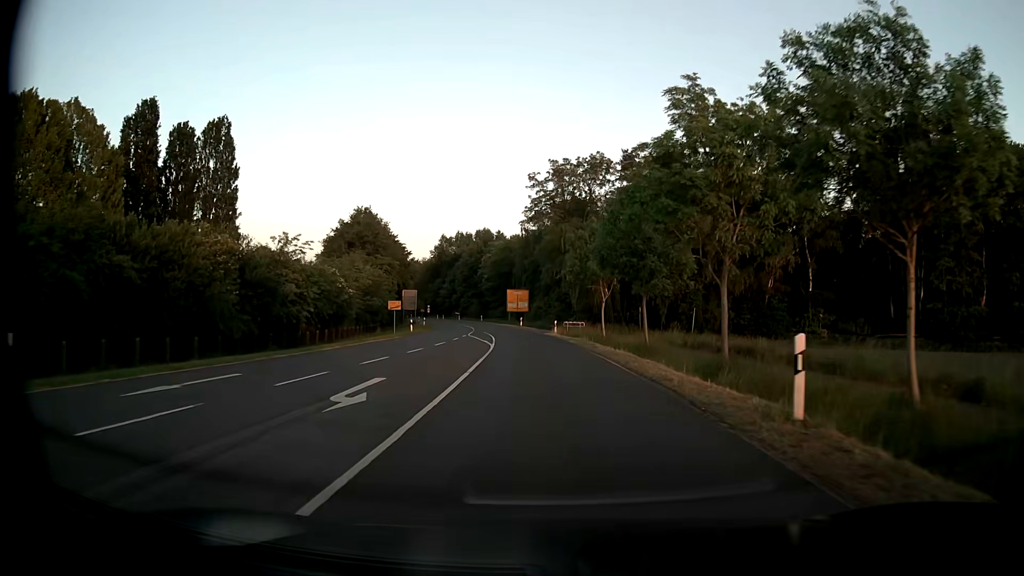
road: secondary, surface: asphalt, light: Day
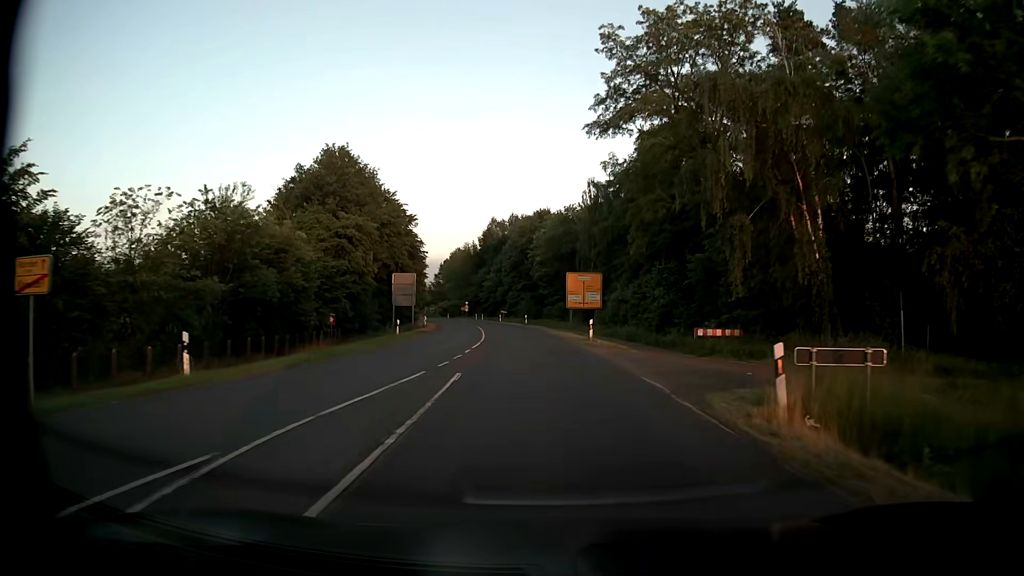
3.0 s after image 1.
(-2.0, +39.6) m; -6°
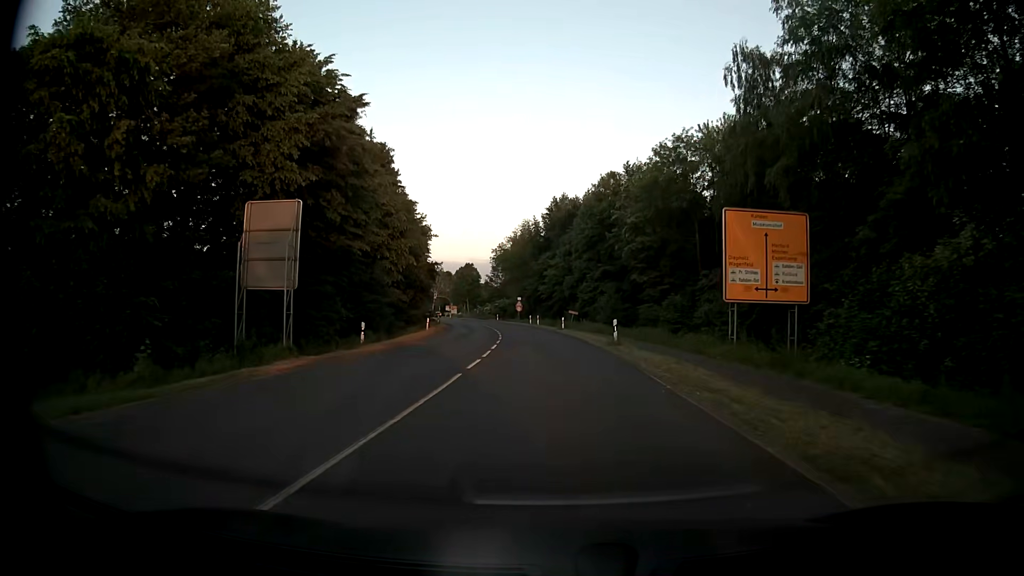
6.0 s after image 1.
(-2.1, +39.7) m; -6°
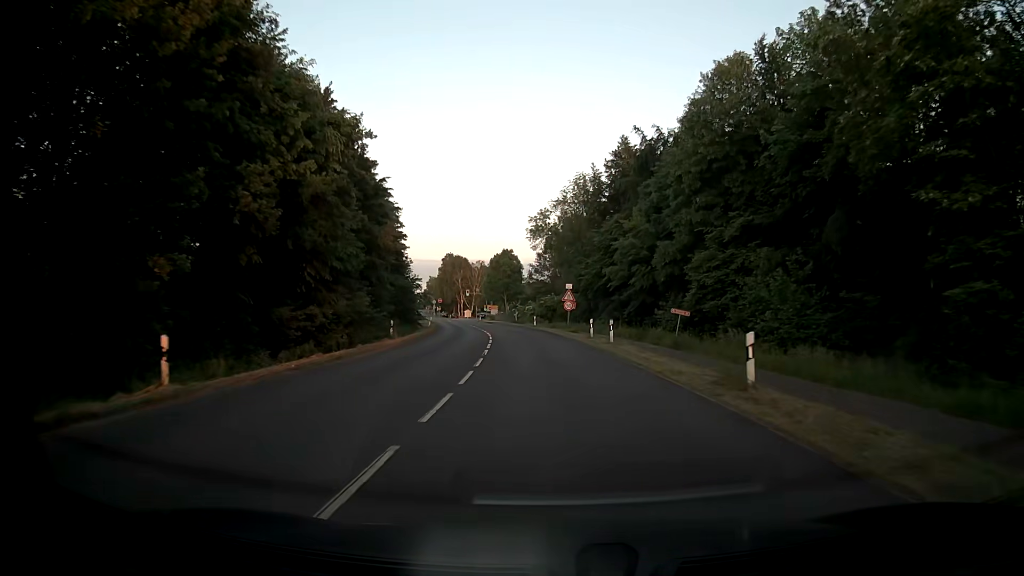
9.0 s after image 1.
(-1.9, +39.7) m; -5°
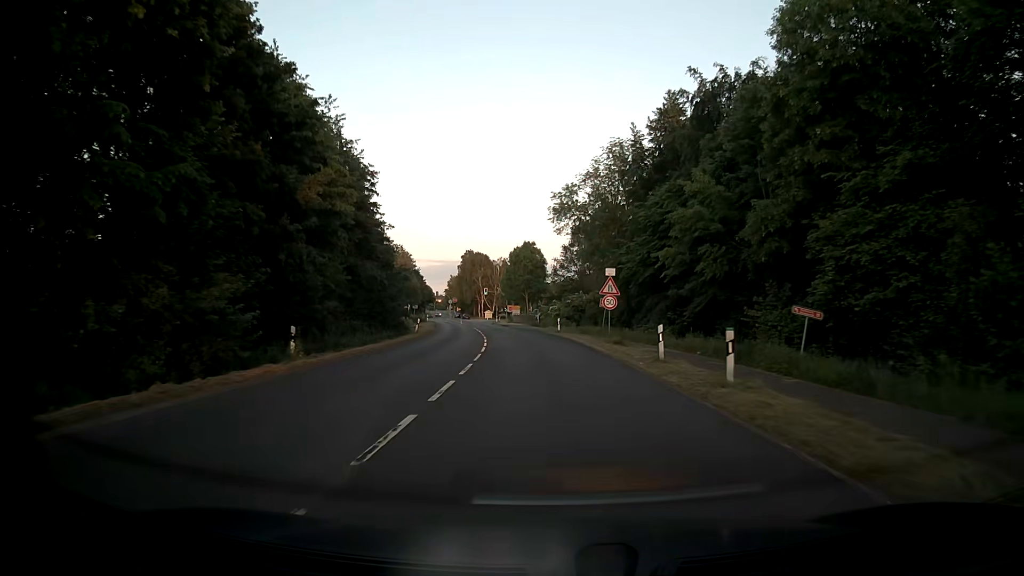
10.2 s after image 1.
(-0.3, +15.9) m; -2°
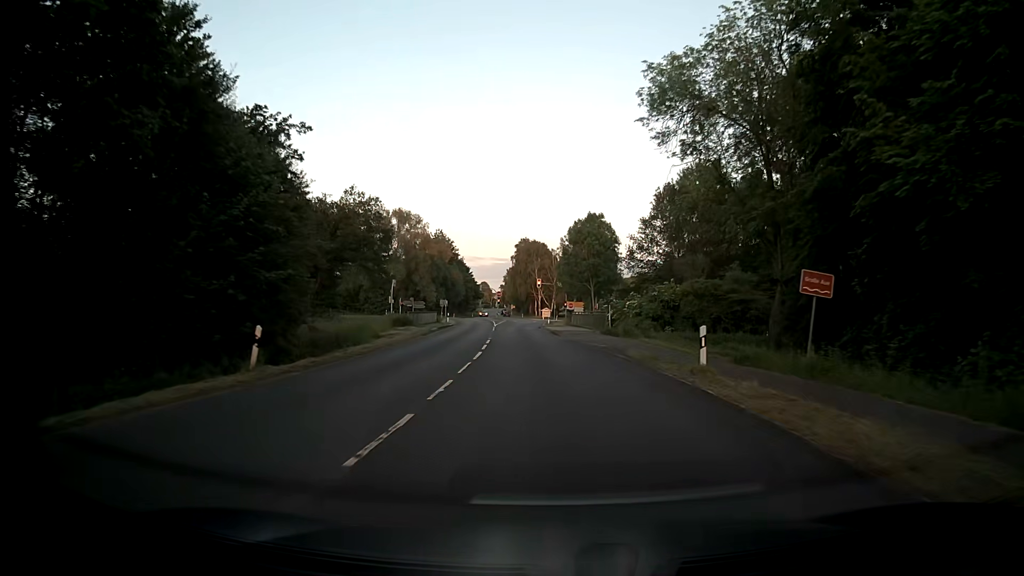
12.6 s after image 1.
(-1.6, +31.7) m; -5°
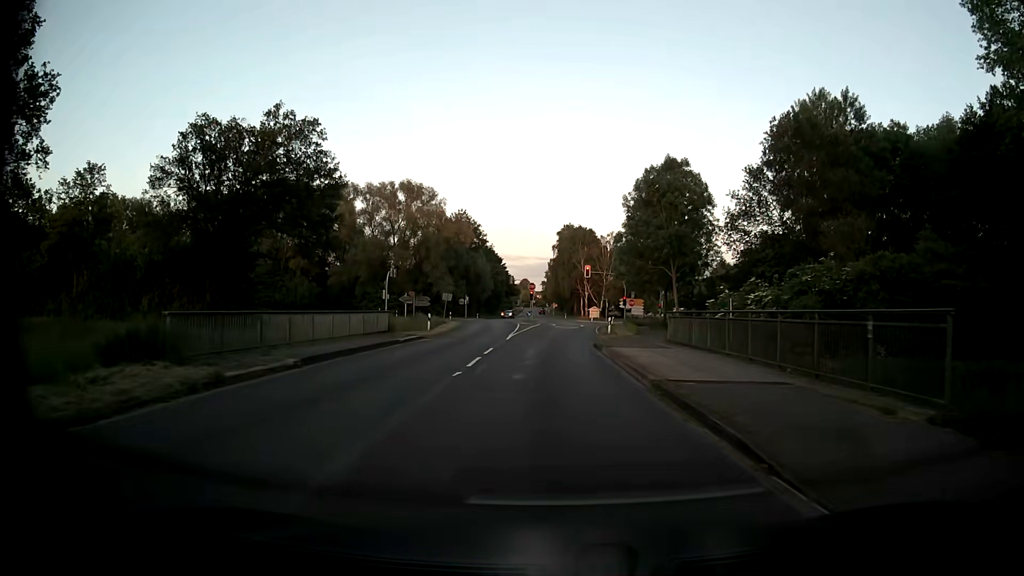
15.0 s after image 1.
(-1.3, +30.6) m; -4°
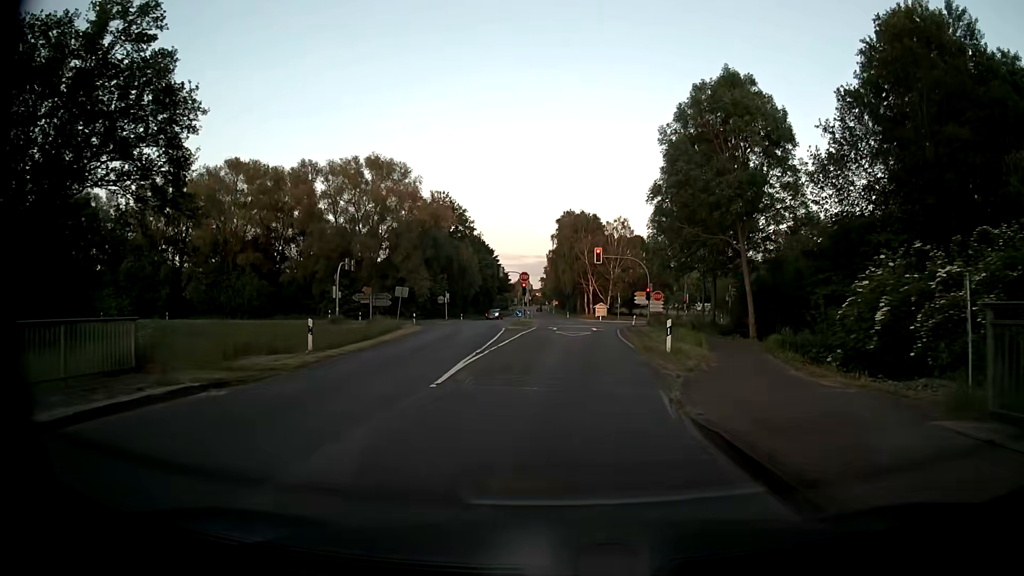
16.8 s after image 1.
(-0.1, +19.6) m; 0°
(0, +10) (+1, +20) (+2, +30) (+2, +40) (+3, +50) (+3, +60) (+3, +70) (+2, +80) (+1, +90) (0, +100) m
